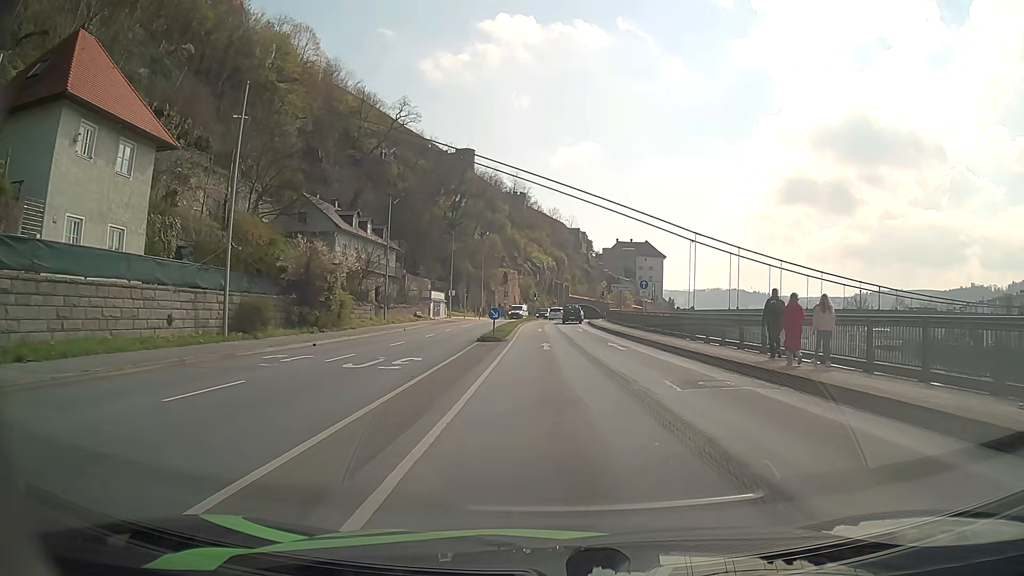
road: primary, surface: asphalt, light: Day
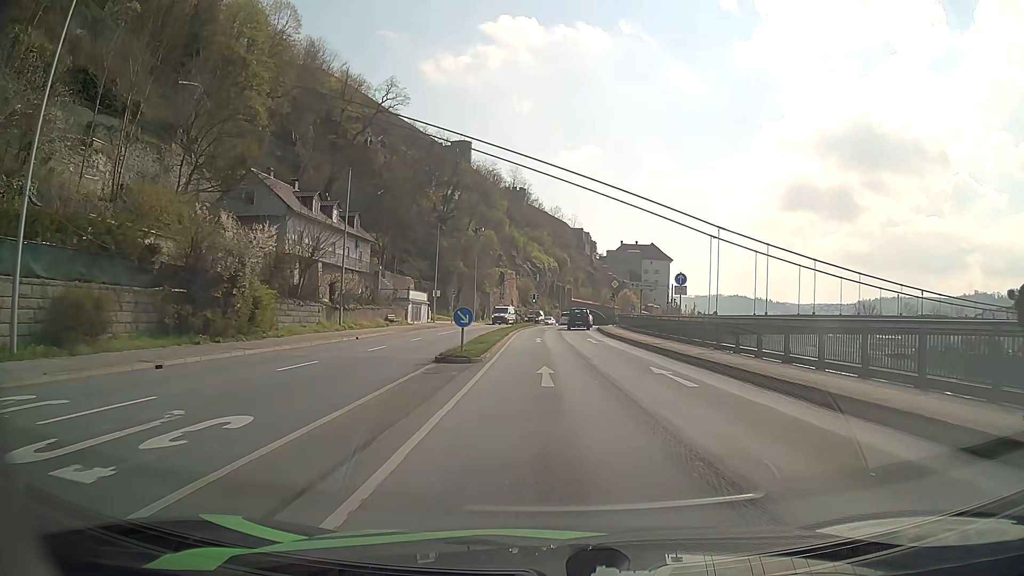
(-0.1, +11.9) m; 0°
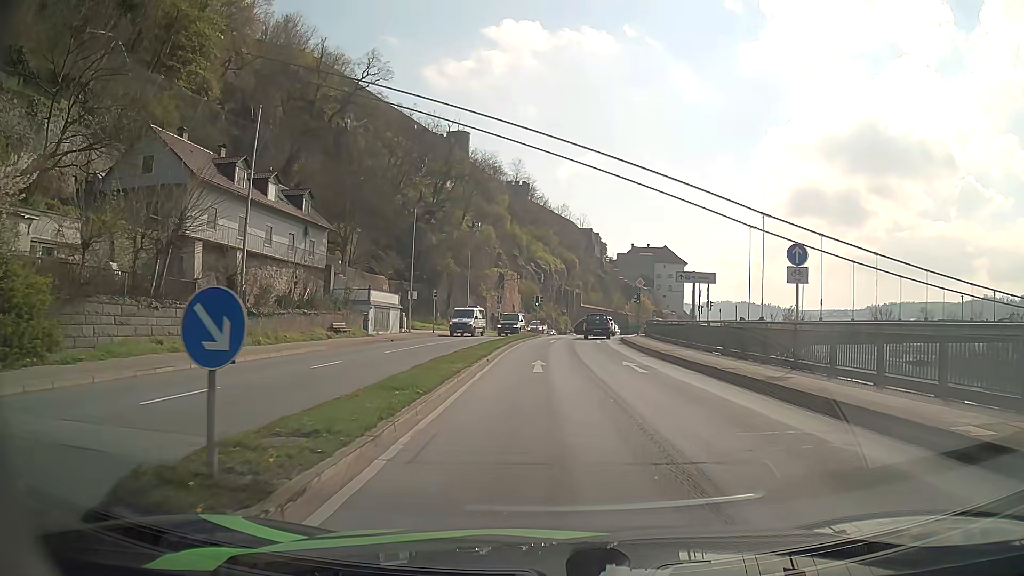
(0.0, +15.1) m; -1°
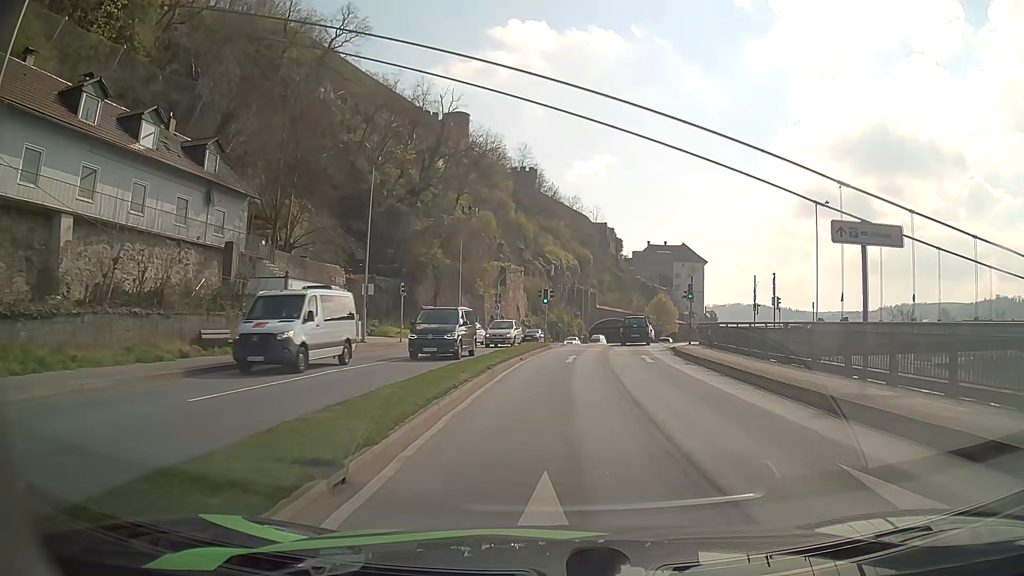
(-0.2, +16.9) m; -1°
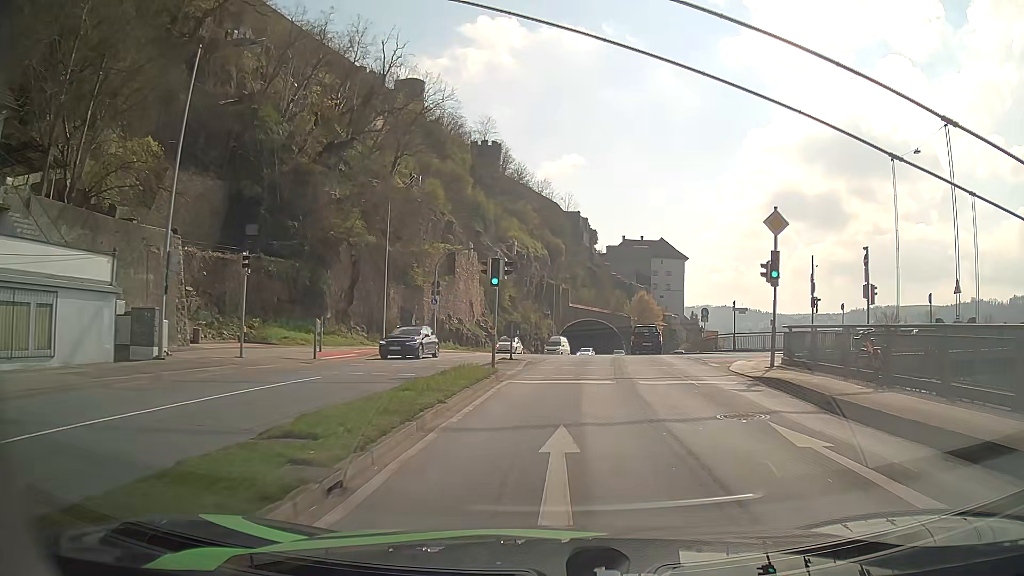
(+0.3, +18.9) m; +3°
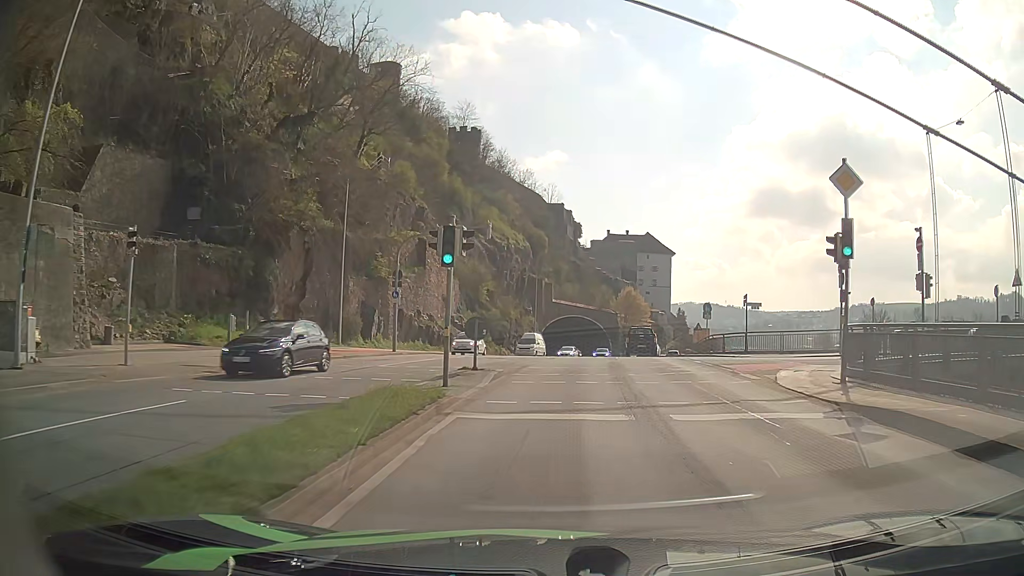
(+0.1, +6.2) m; +2°
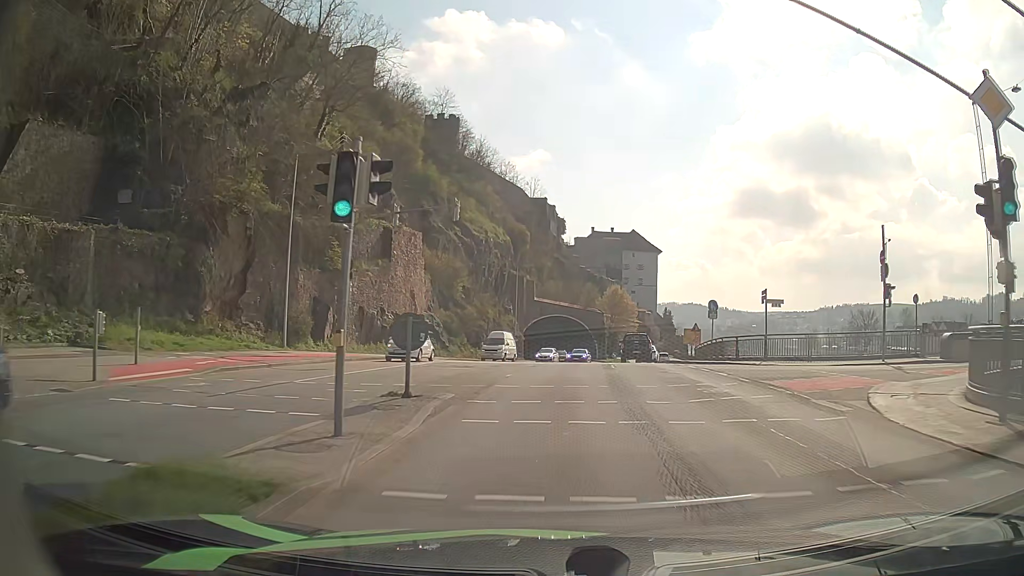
(0.0, +6.3) m; +1°
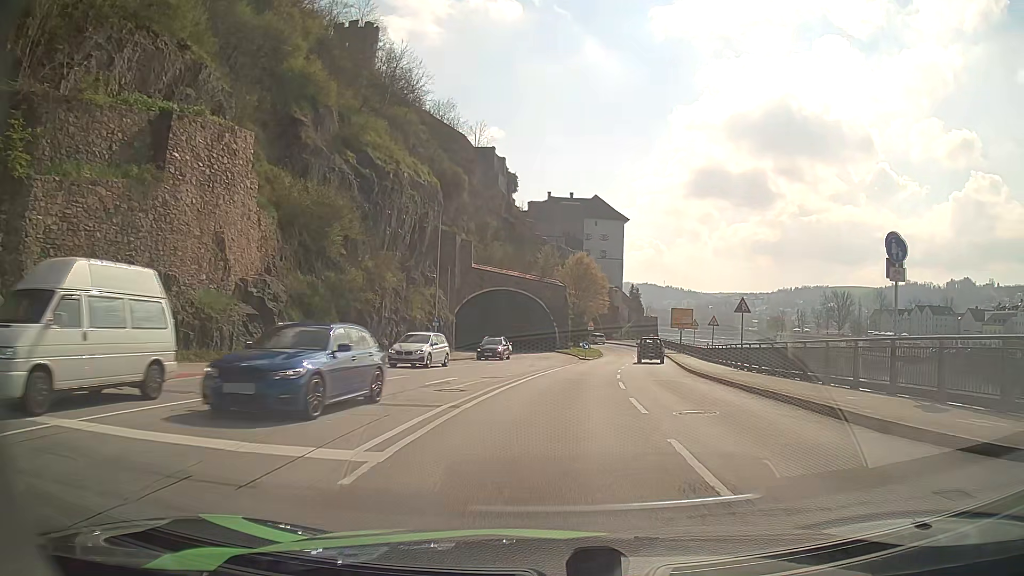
(+1.0, +25.5) m; +4°
(0, +10) (+1, +20) (+2, +30) (+3, +40) (+4, +50) (+6, +60) (+7, +70) (+8, +80) (+7, +90) (+5, +99) m
